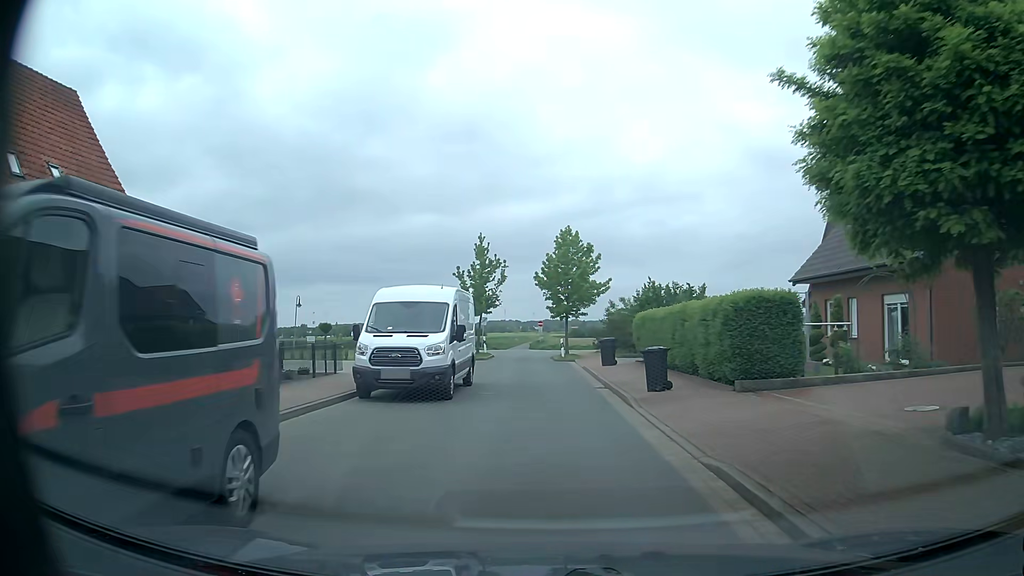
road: residential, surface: asphalt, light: Day
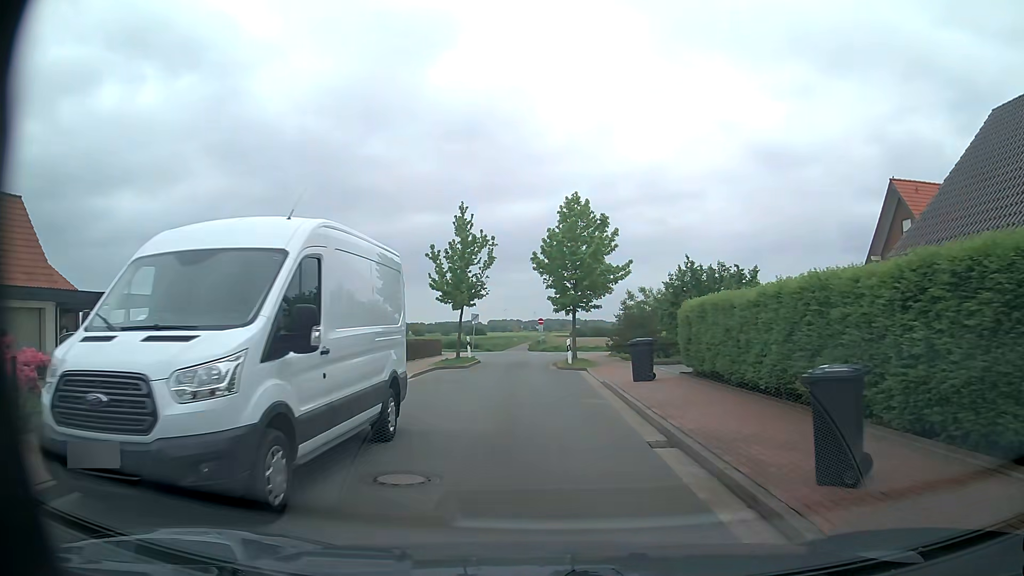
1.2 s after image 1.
(0.0, +9.2) m; 0°
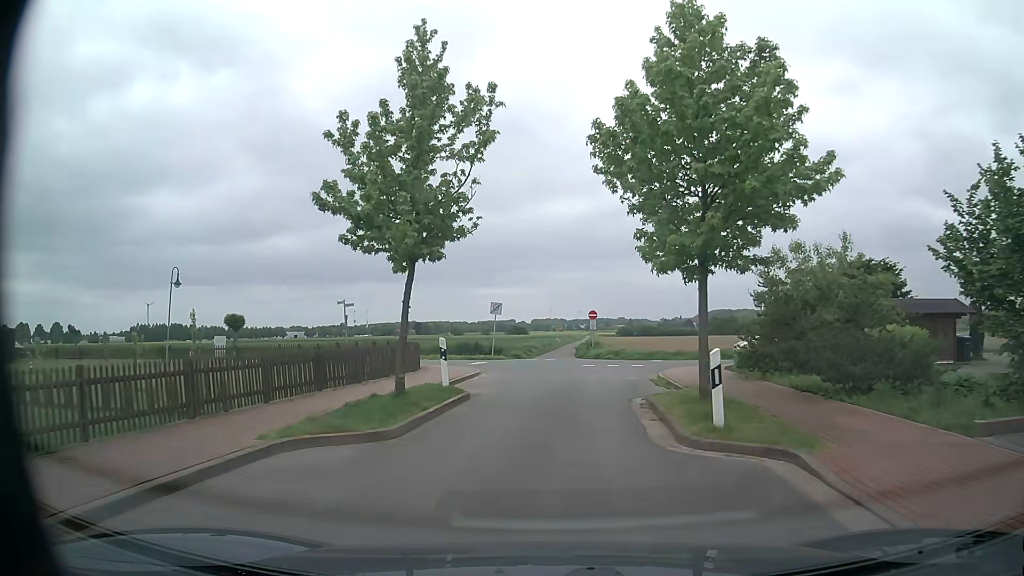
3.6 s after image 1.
(-0.5, +18.4) m; -3°
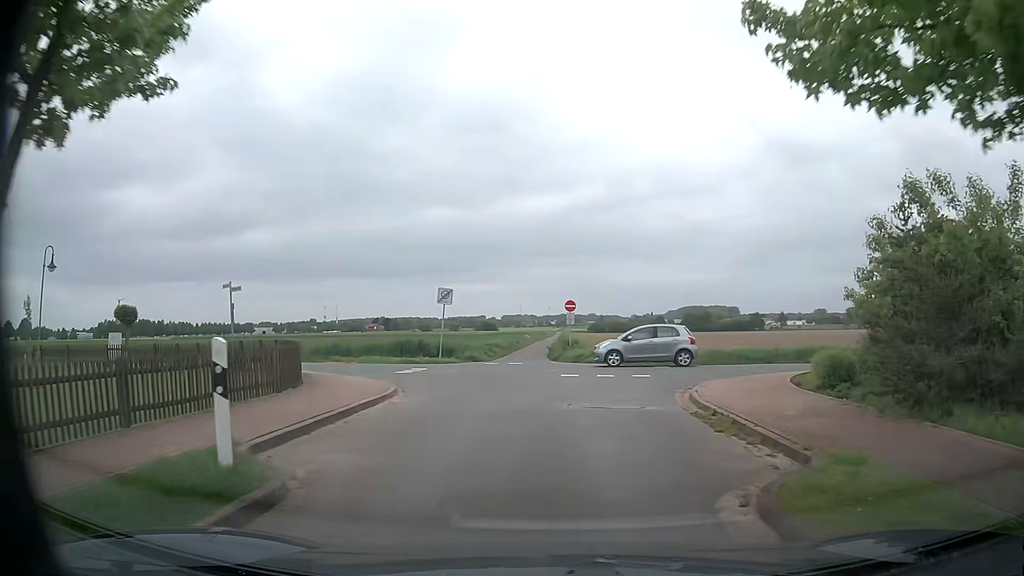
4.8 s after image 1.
(+0.1, +8.9) m; +2°
(0, +10) (+1, +20) (-5, +27) (-15, +27) (-25, +27) (-35, +27) (-45, +27) (-55, +27) (-65, +28) (-75, +28) m
